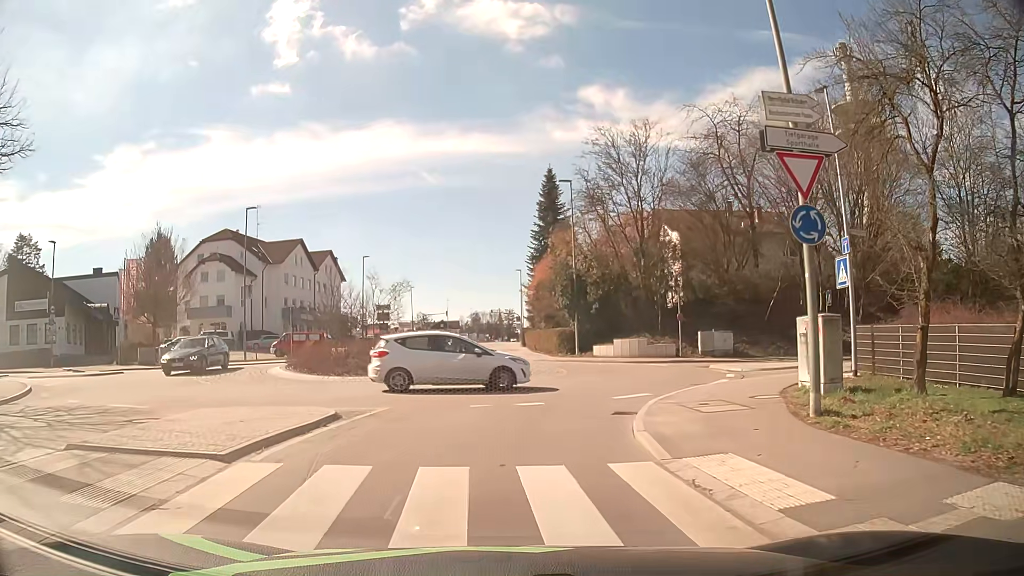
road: tertiary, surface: asphalt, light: Day
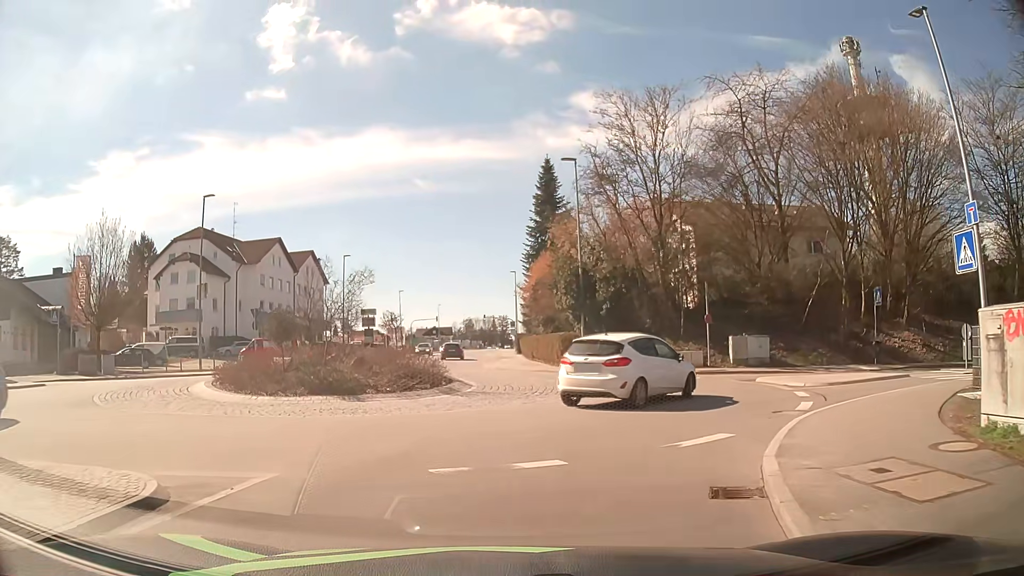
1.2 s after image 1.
(0.0, +6.1) m; 0°
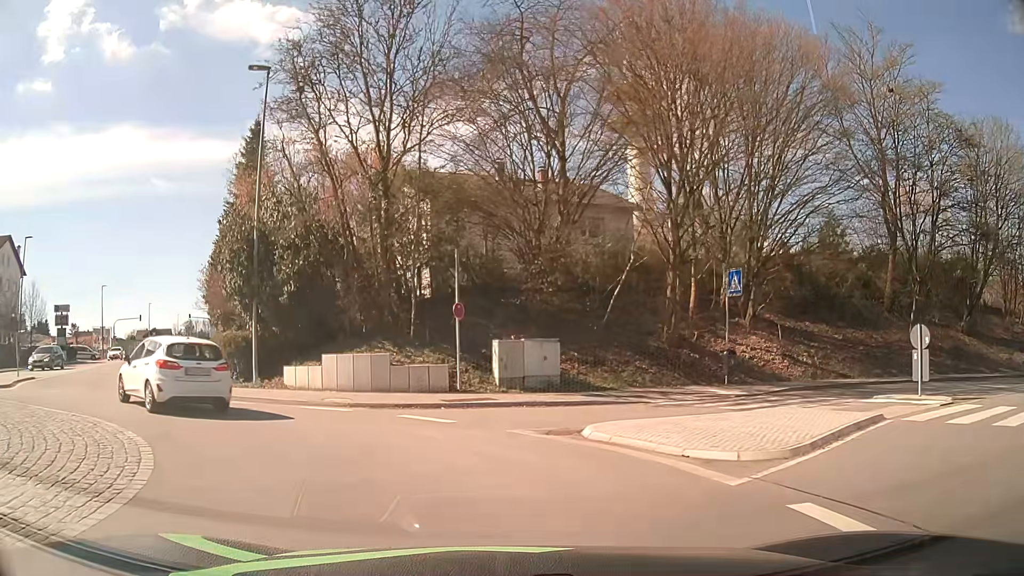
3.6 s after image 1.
(+2.1, +12.2) m; +24°
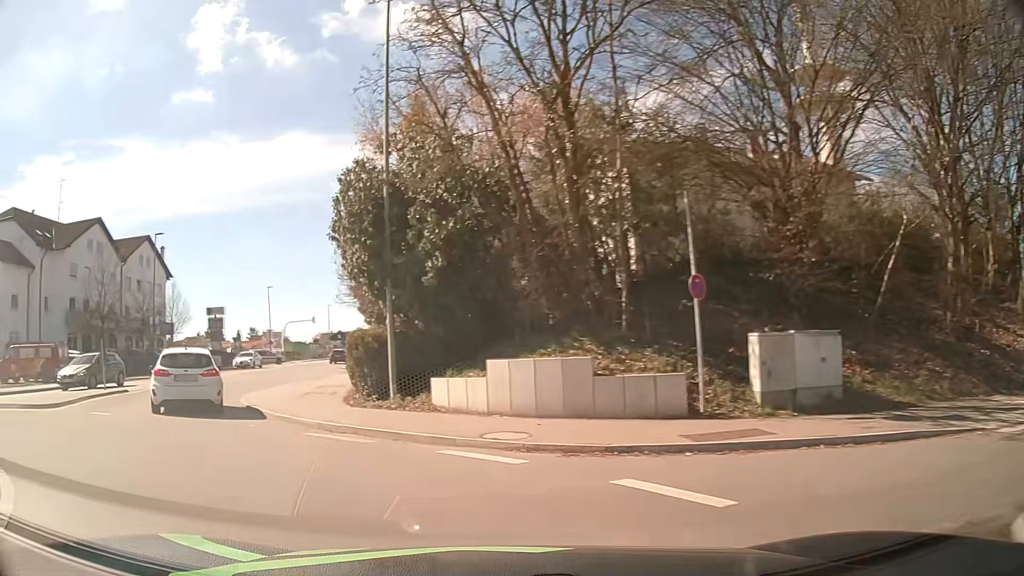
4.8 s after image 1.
(-0.7, +6.5) m; -16°
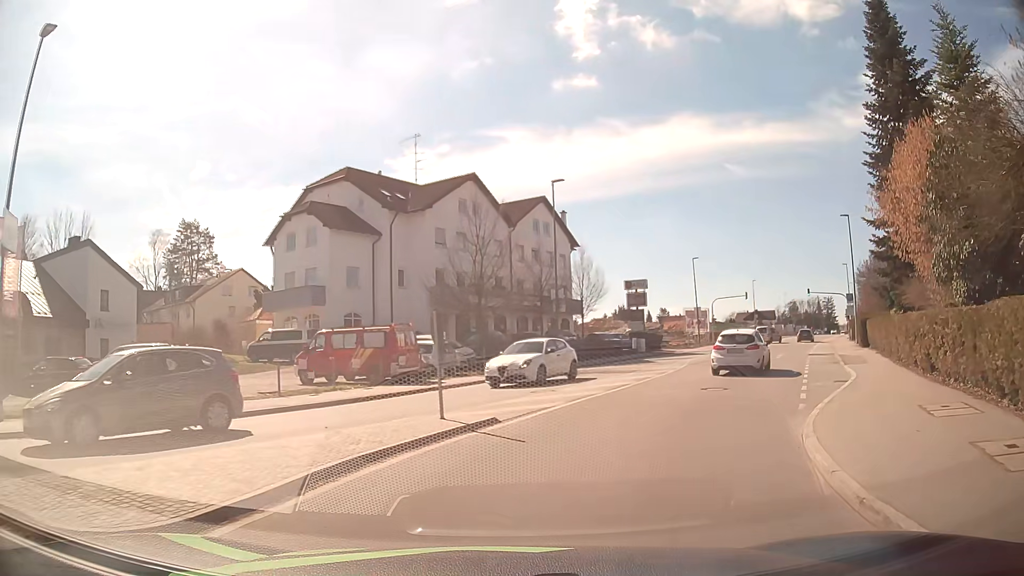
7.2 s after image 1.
(-5.9, +11.7) m; -37°
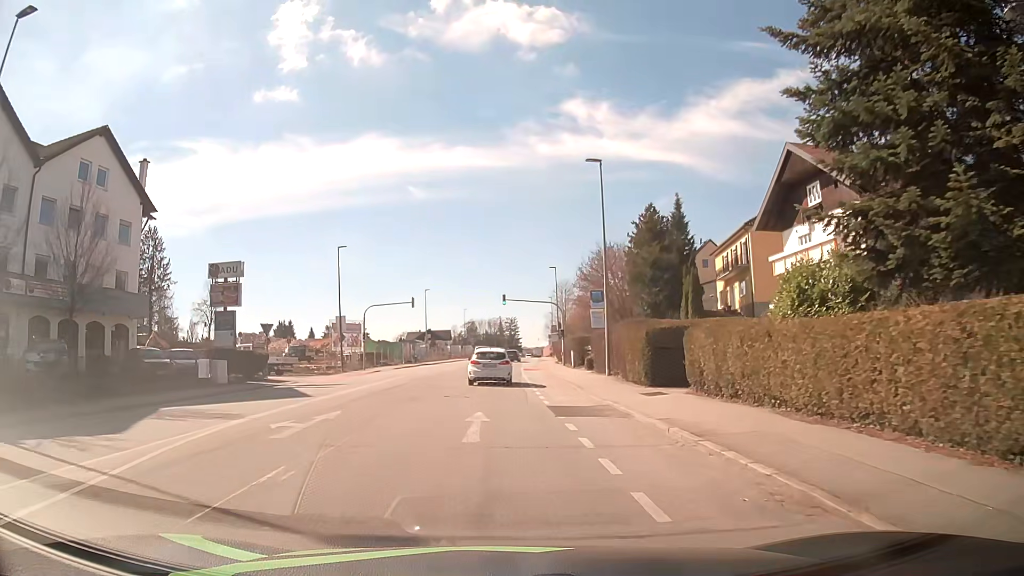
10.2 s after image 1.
(+8.3, +22.5) m; +28°
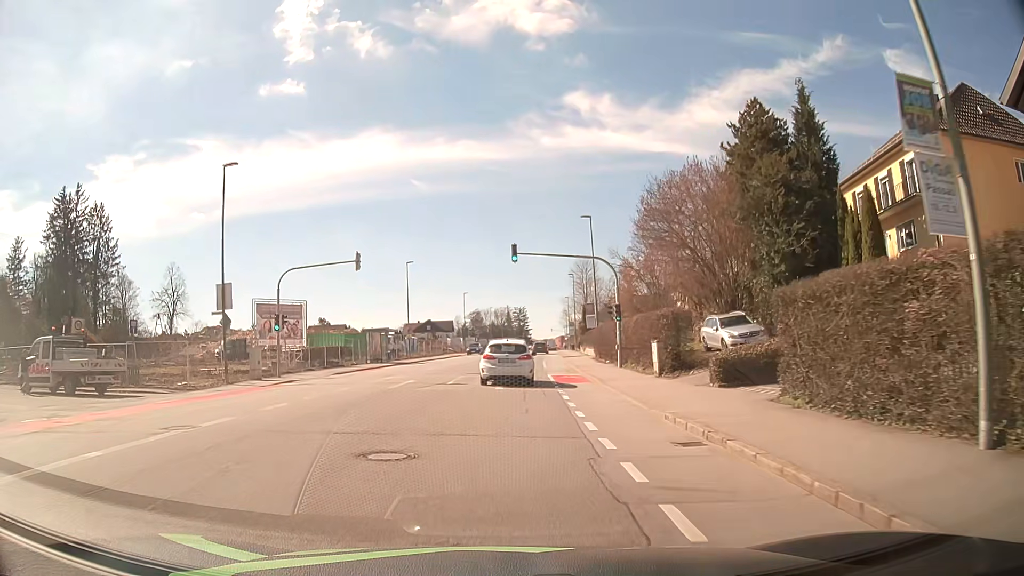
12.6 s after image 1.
(-0.2, +25.1) m; -1°
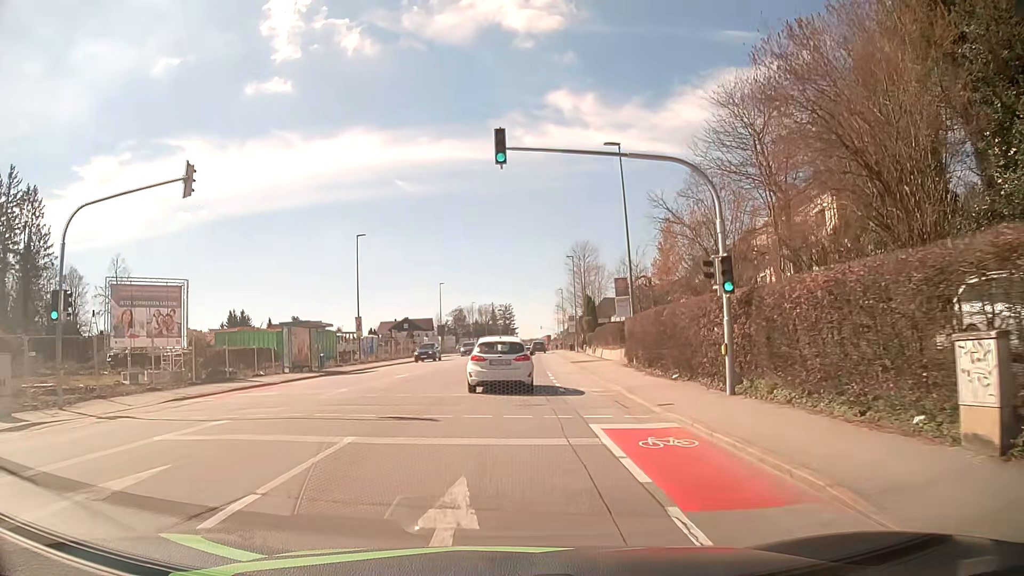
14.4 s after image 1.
(+0.1, +18.1) m; +1°
